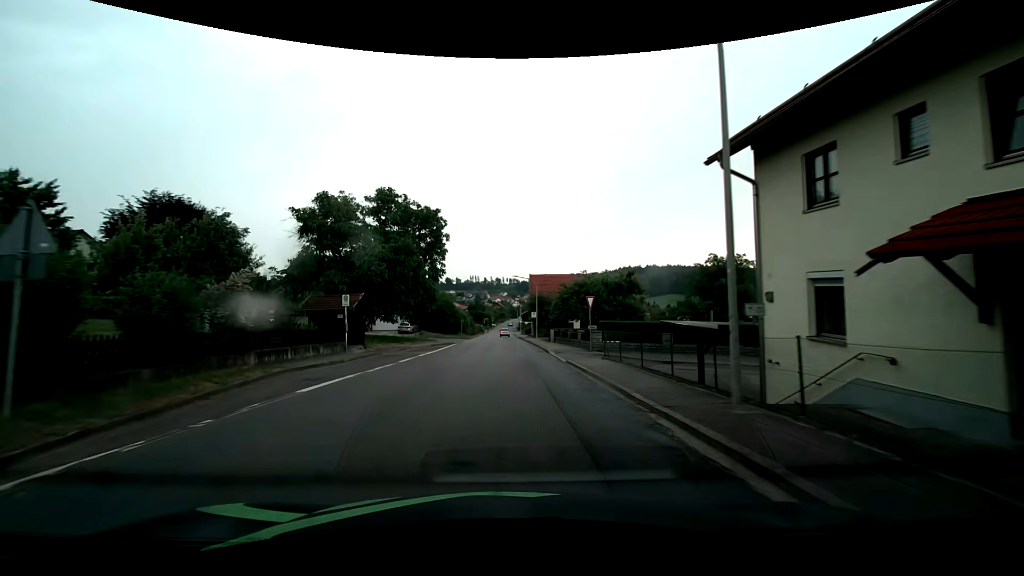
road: tertiary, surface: asphalt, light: Day
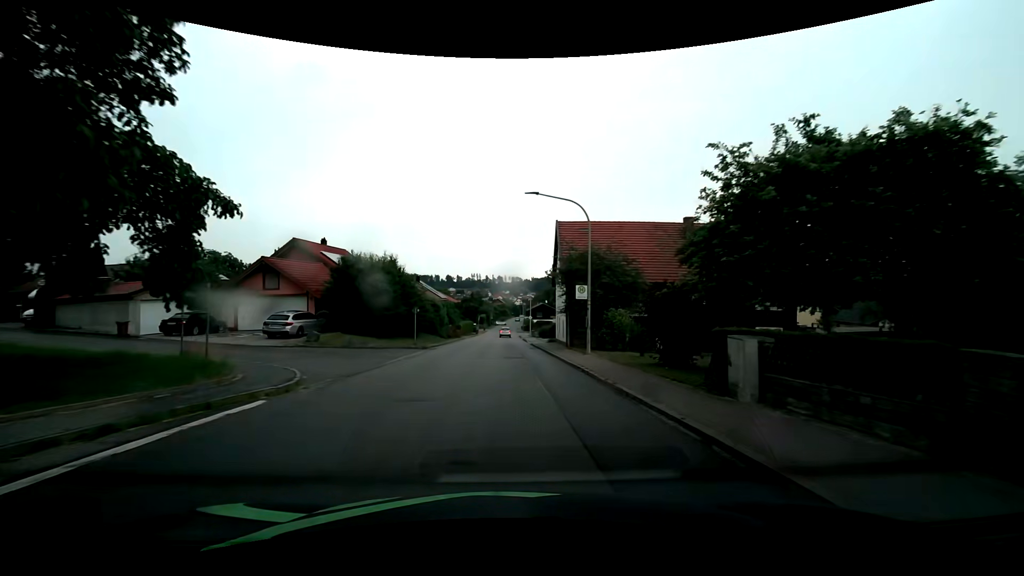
(-0.2, +35.4) m; 0°
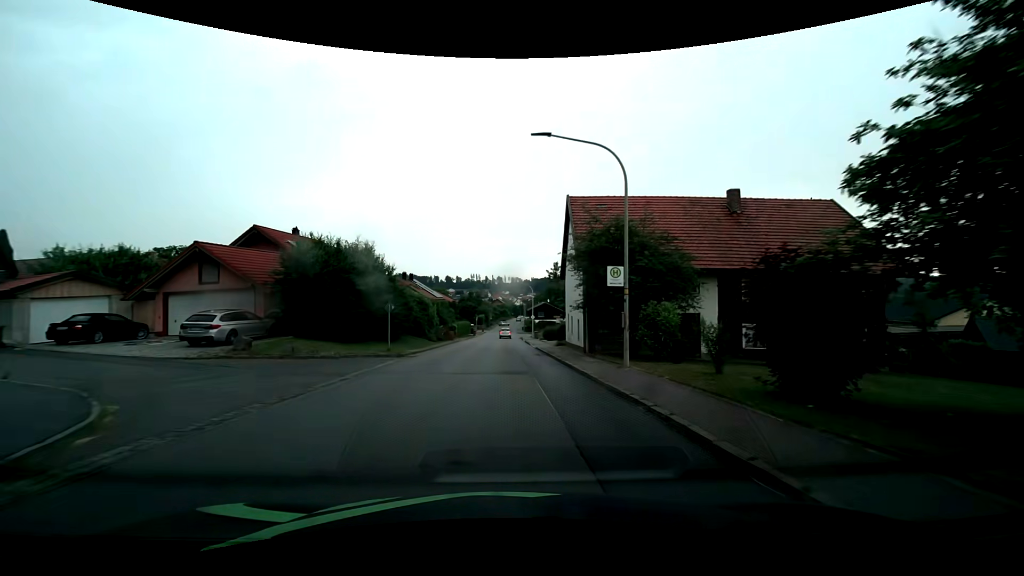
(0.0, +7.0) m; 0°
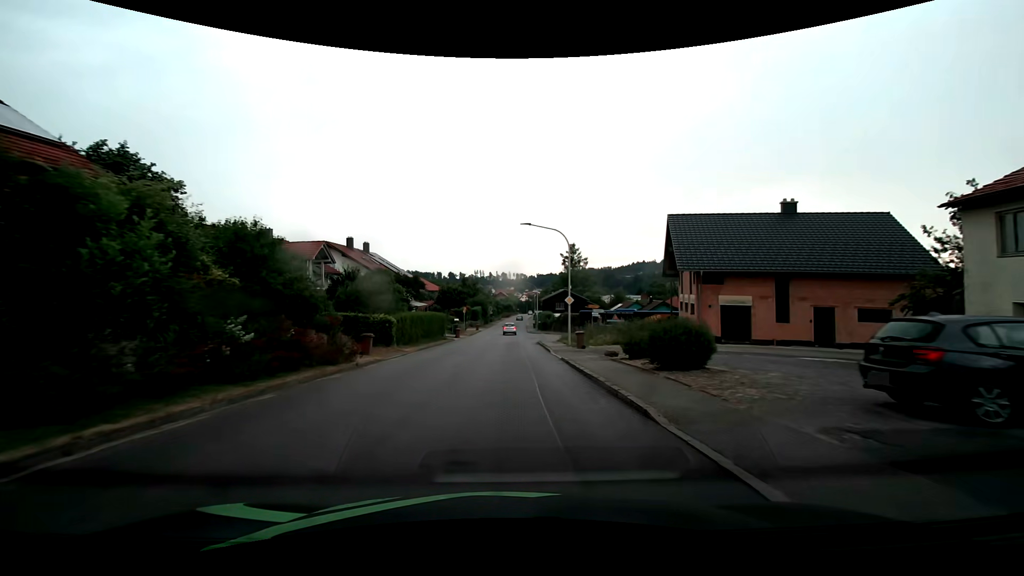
(+0.1, +34.9) m; 0°
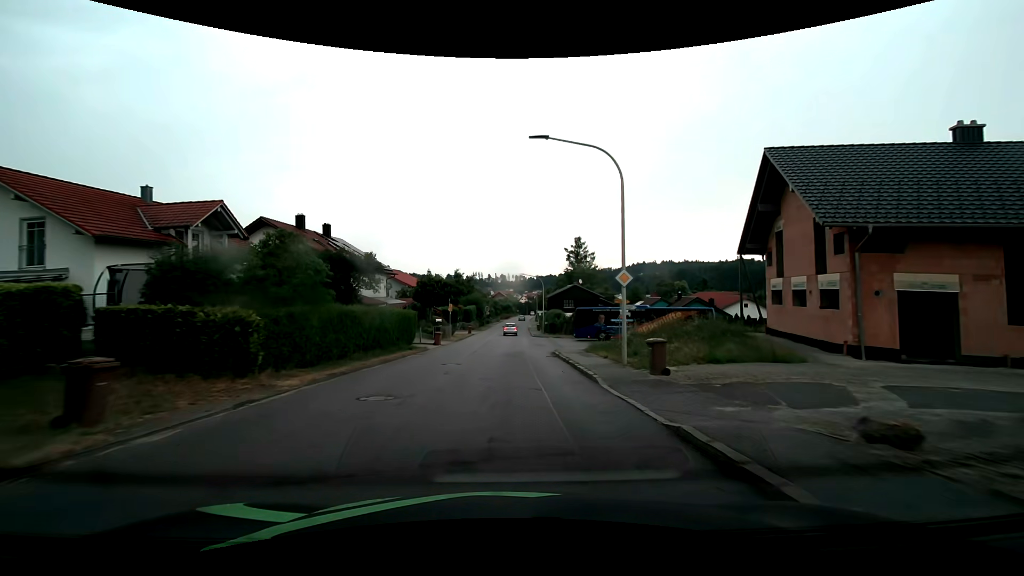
(+0.1, +14.1) m; 0°
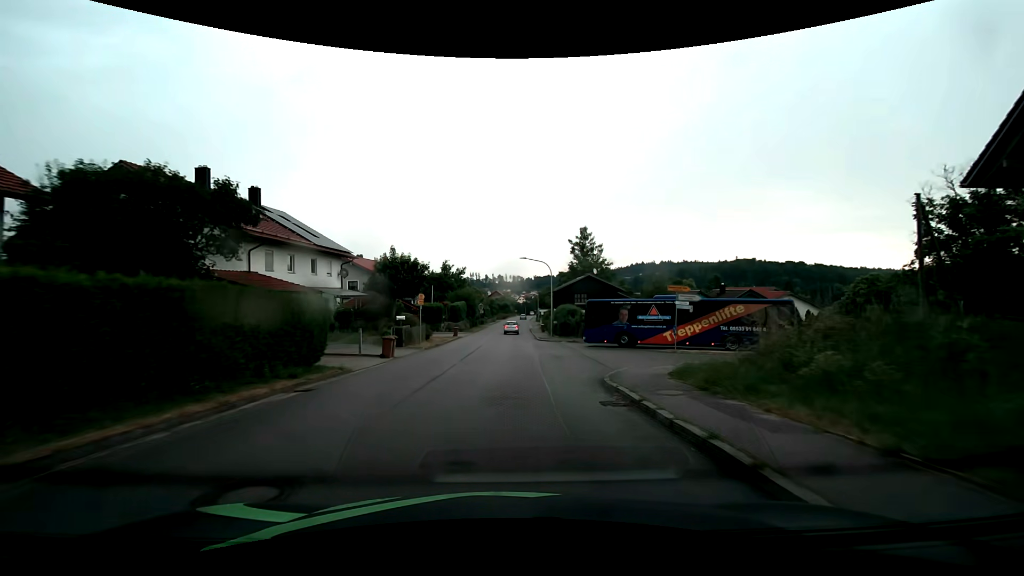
(0.0, +14.4) m; 0°
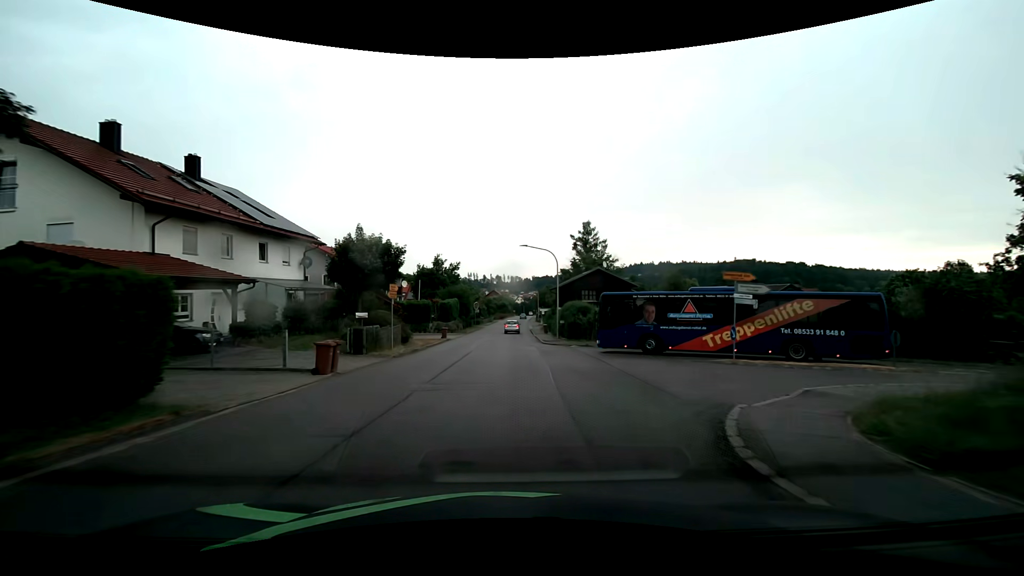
(0.0, +7.2) m; +1°
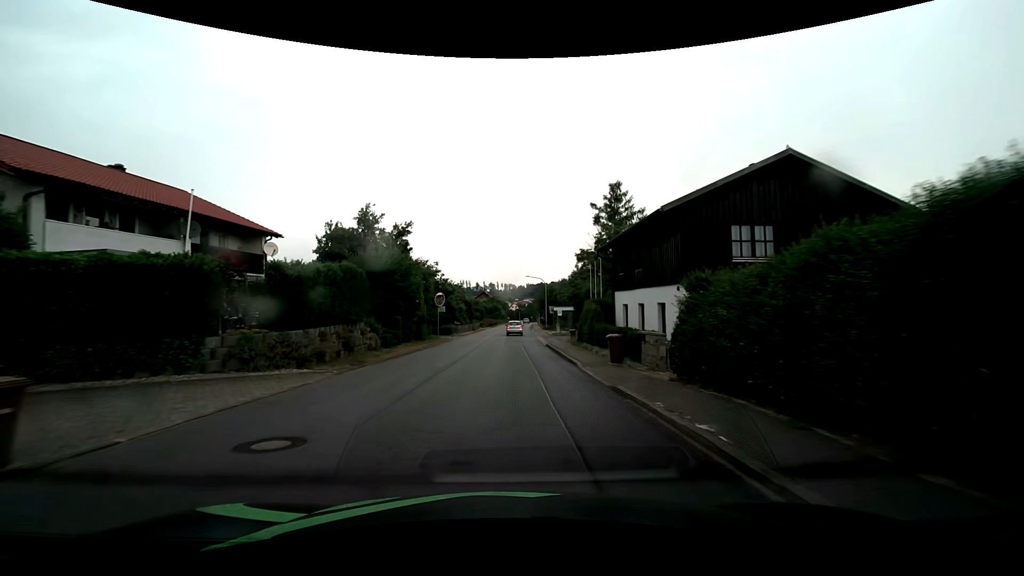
(+0.2, +35.9) m; +1°
(0, +10) (0, +20) (0, +30) (0, +40) (+1, +50) (+1, +60) (+1, +70) (+2, +80) (+2, +90) (+2, +100) m
